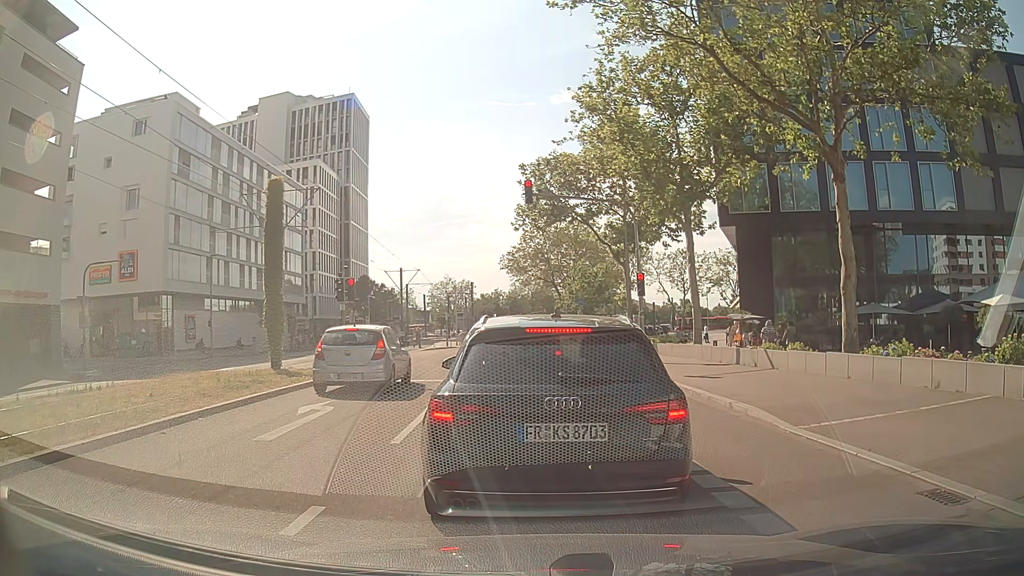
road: secondary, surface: asphalt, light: Day
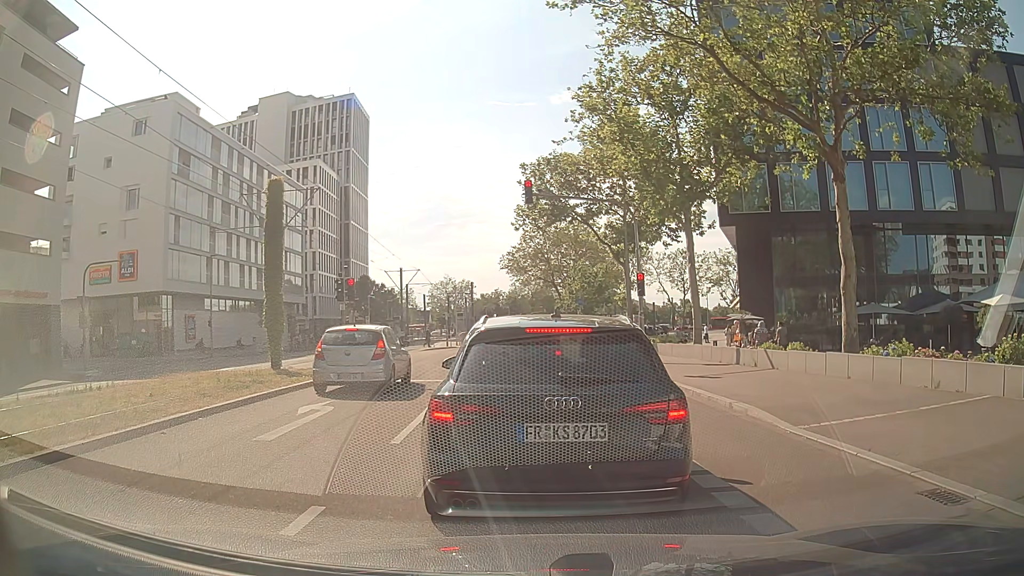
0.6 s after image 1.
(0.0, 0.0) m; 0°
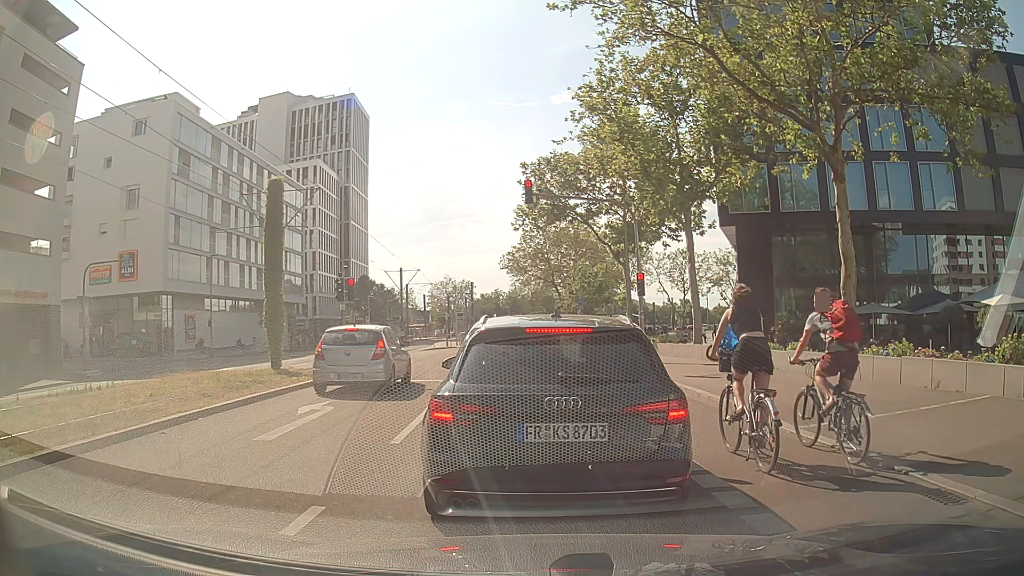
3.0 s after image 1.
(0.0, 0.0) m; 0°
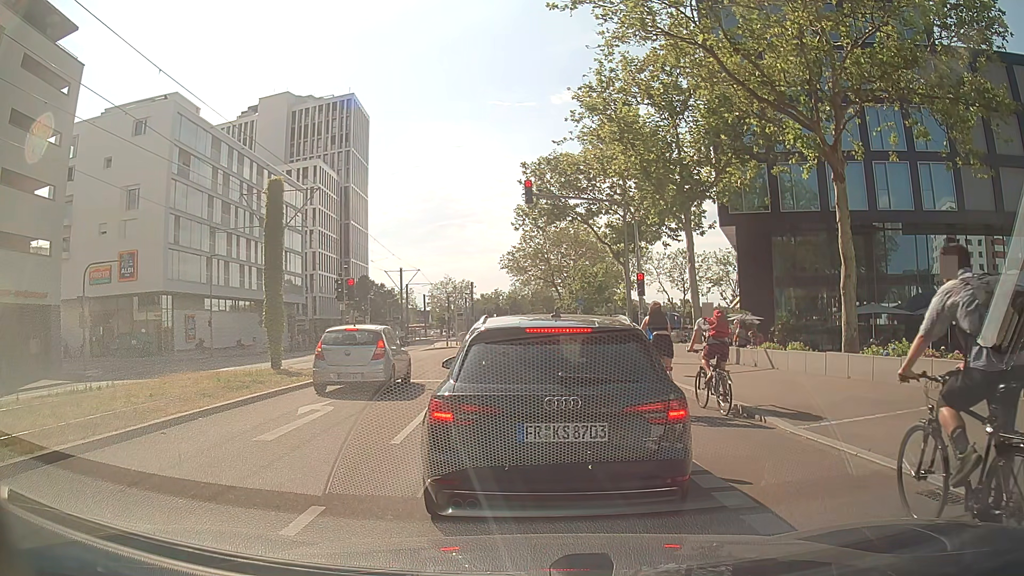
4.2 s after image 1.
(0.0, 0.0) m; 0°
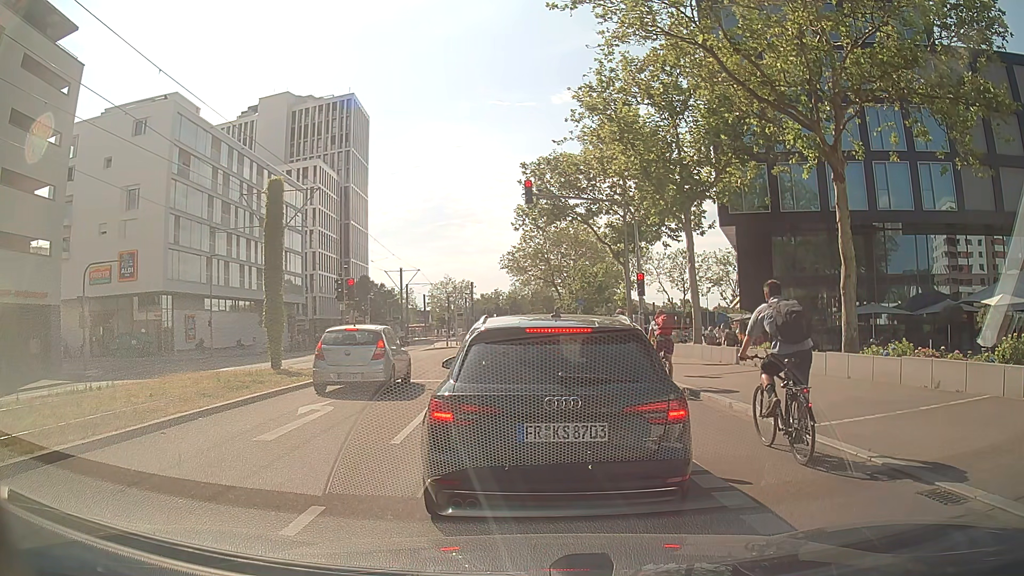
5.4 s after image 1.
(0.0, 0.0) m; 0°
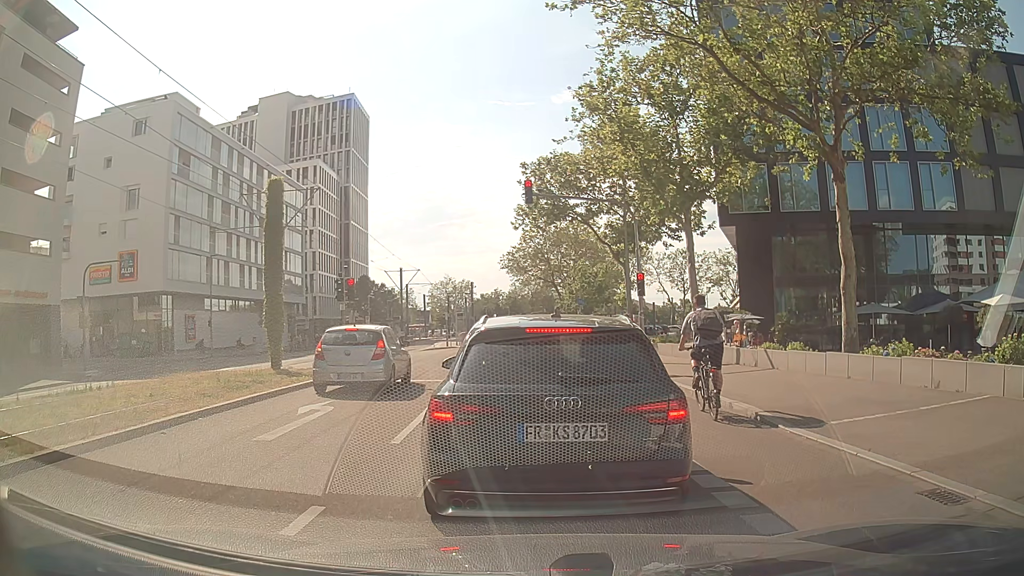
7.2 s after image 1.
(0.0, 0.0) m; 0°
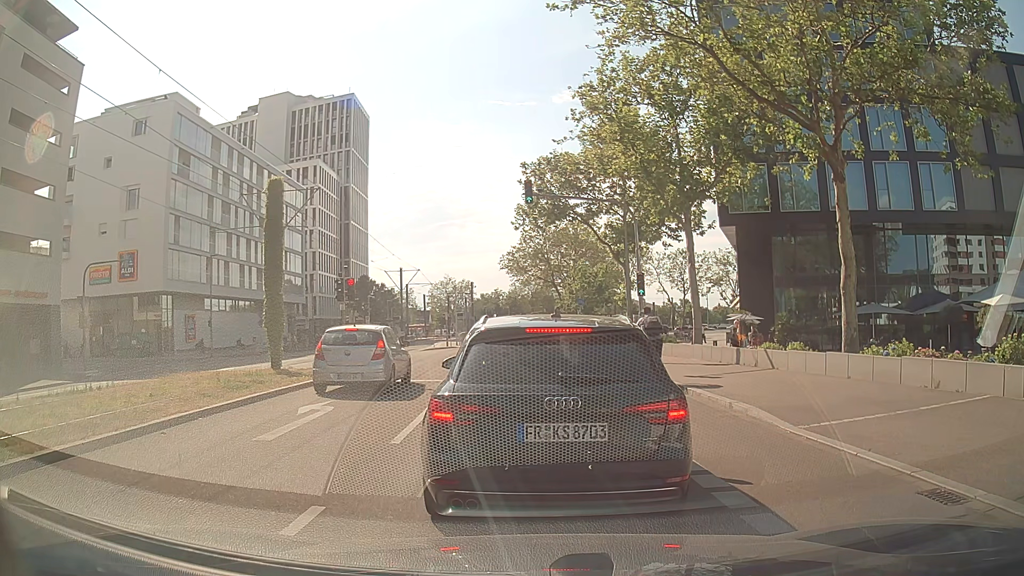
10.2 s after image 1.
(0.0, 0.0) m; 0°
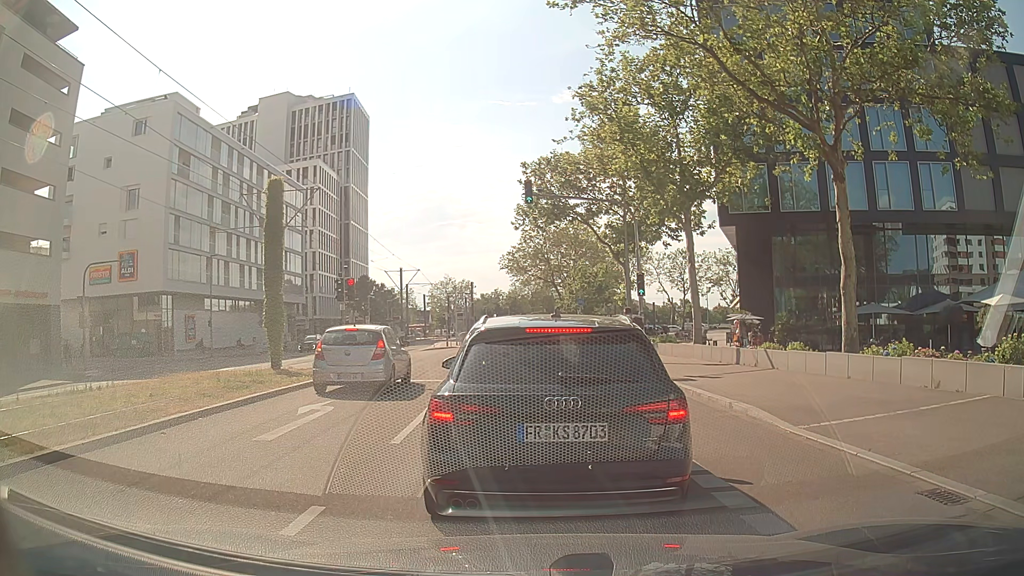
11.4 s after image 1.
(0.0, 0.0) m; 0°
